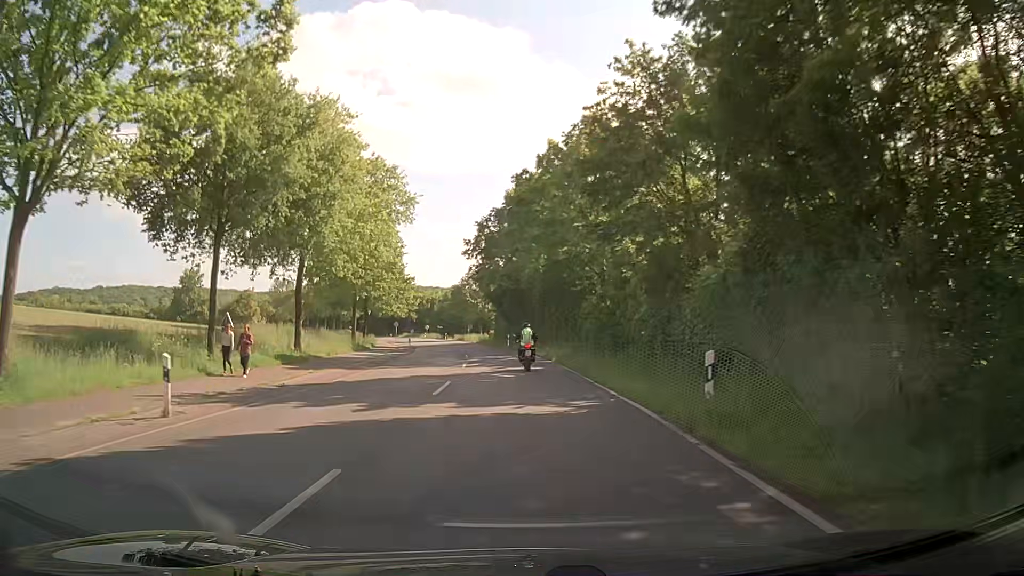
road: secondary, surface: asphalt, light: Day
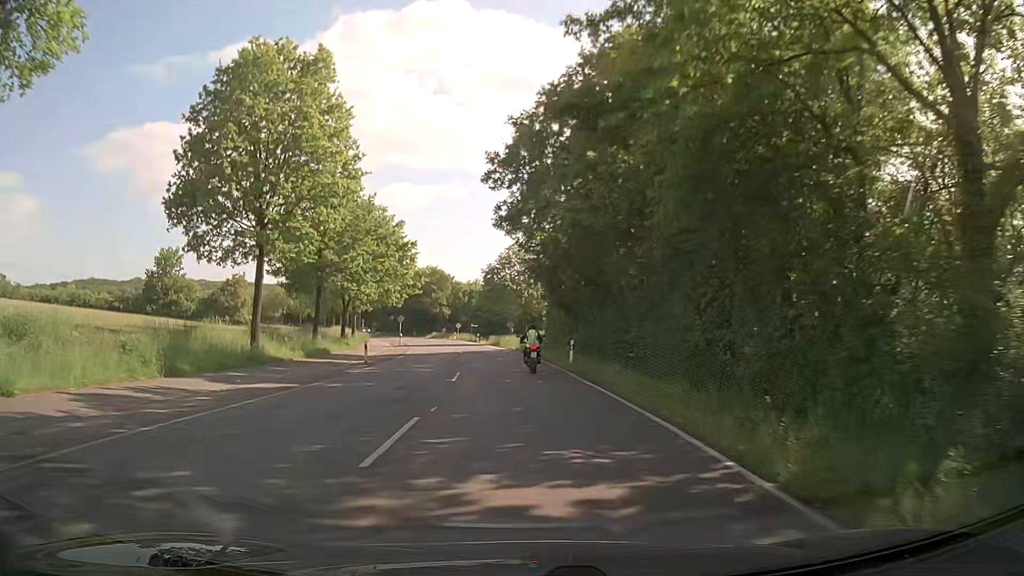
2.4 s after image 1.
(-0.7, +32.0) m; -4°
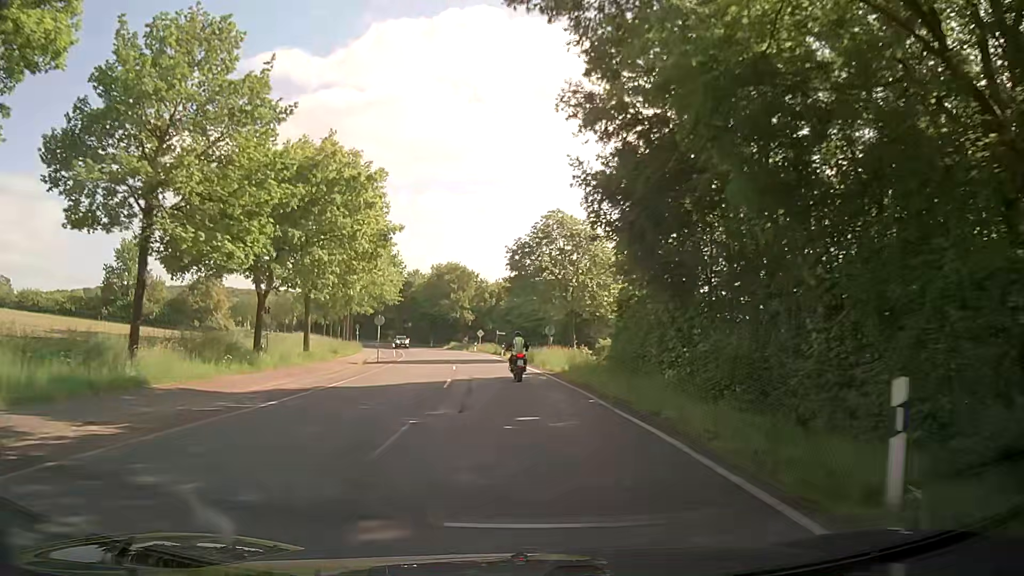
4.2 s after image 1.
(-0.5, +23.9) m; -3°
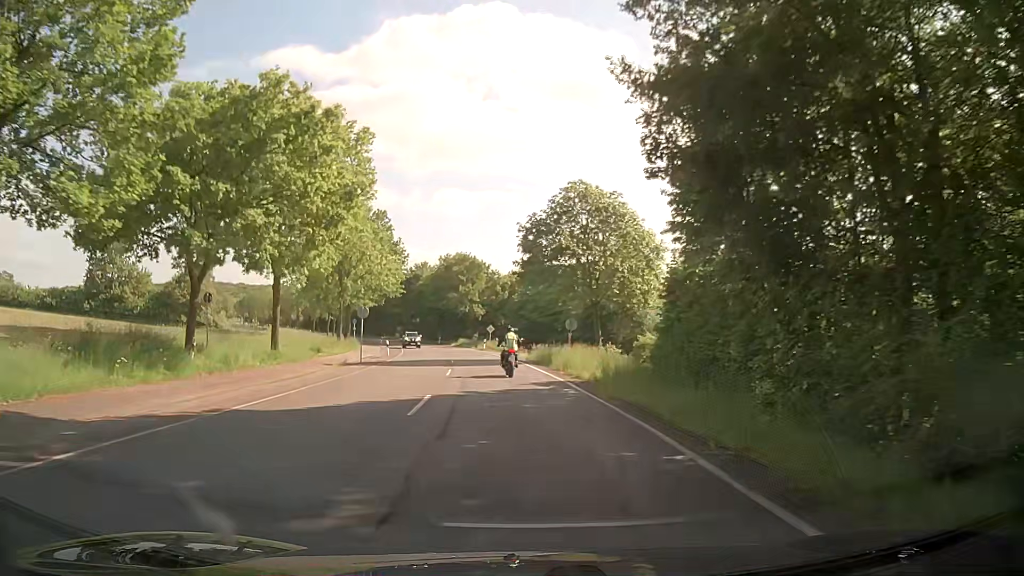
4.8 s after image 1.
(0.0, +7.9) m; -1°
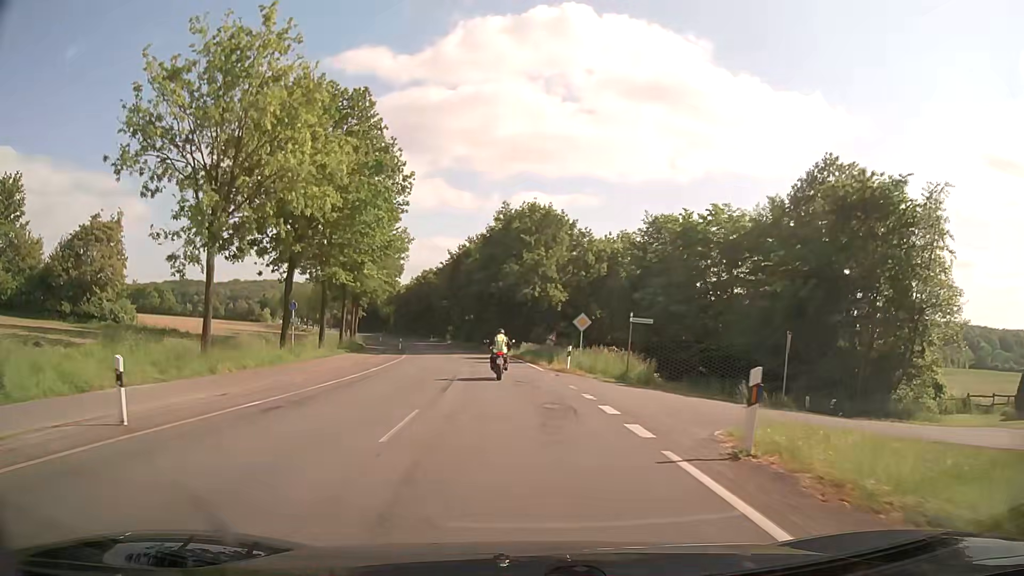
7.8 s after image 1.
(-2.1, +39.2) m; -7°
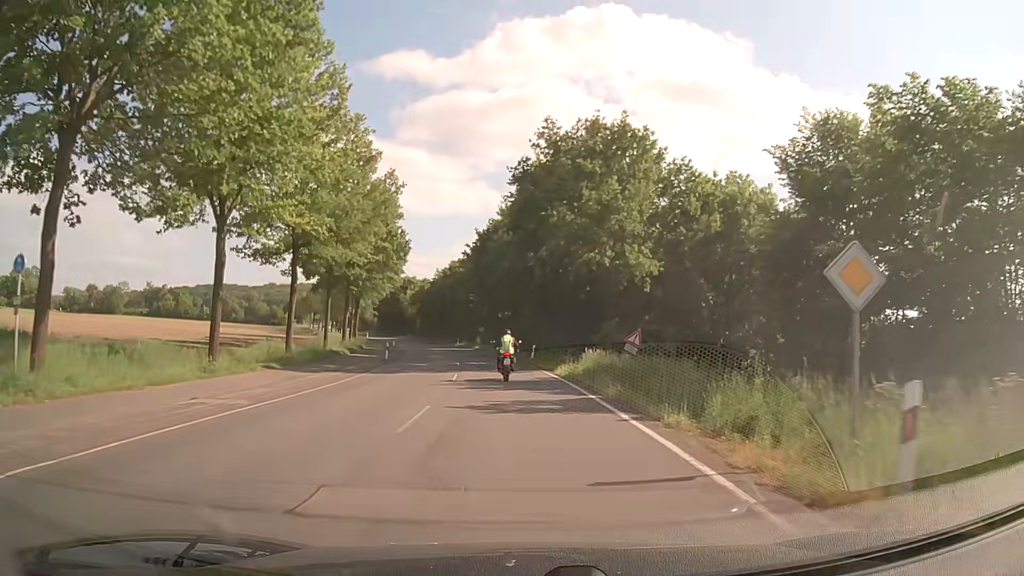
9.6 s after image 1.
(-0.6, +23.4) m; -3°
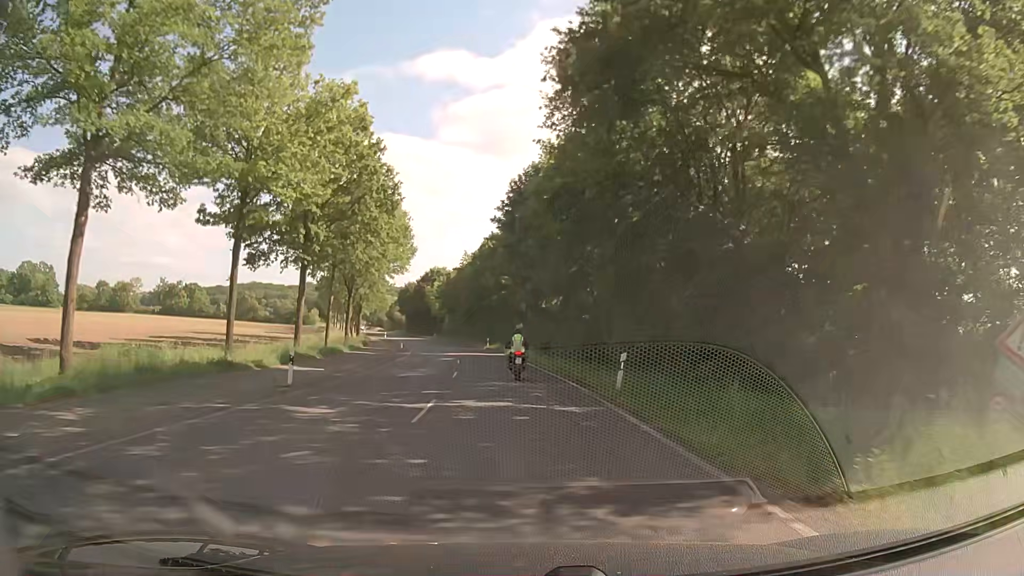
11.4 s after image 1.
(-0.8, +23.4) m; -4°
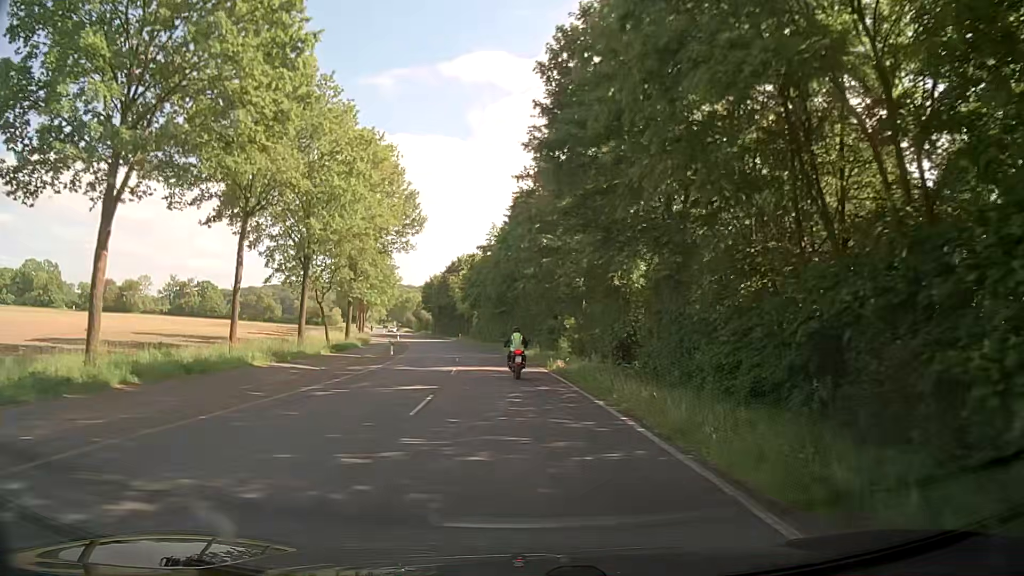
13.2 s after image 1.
(-0.8, +23.4) m; -5°
(0, +10) (0, +20) (-1, +30) (-1, +40) (-2, +50) (-4, +60) (-5, +70) (-7, +80) (-9, +89) (-11, +99) m
